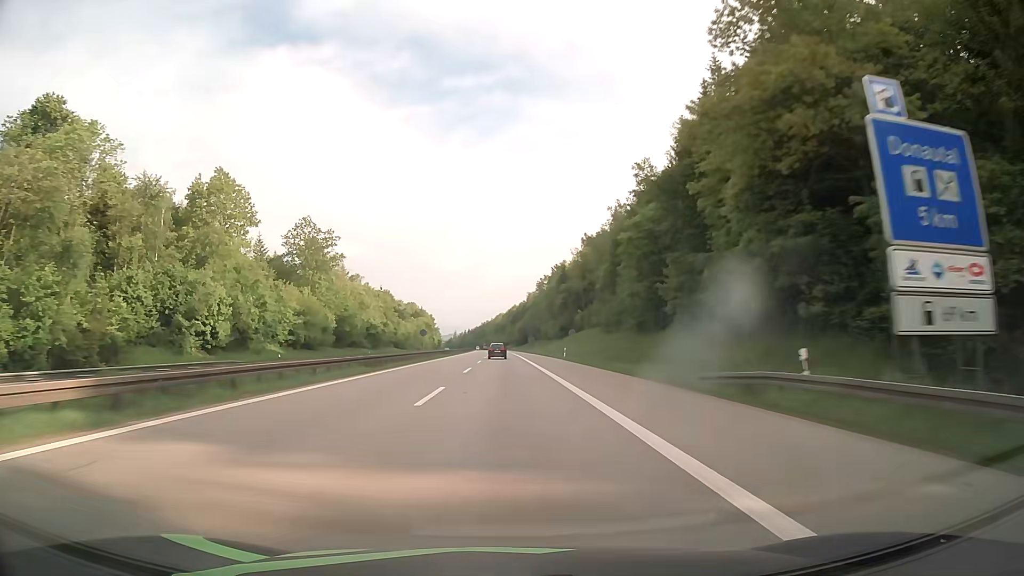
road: motorway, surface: asphalt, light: Day
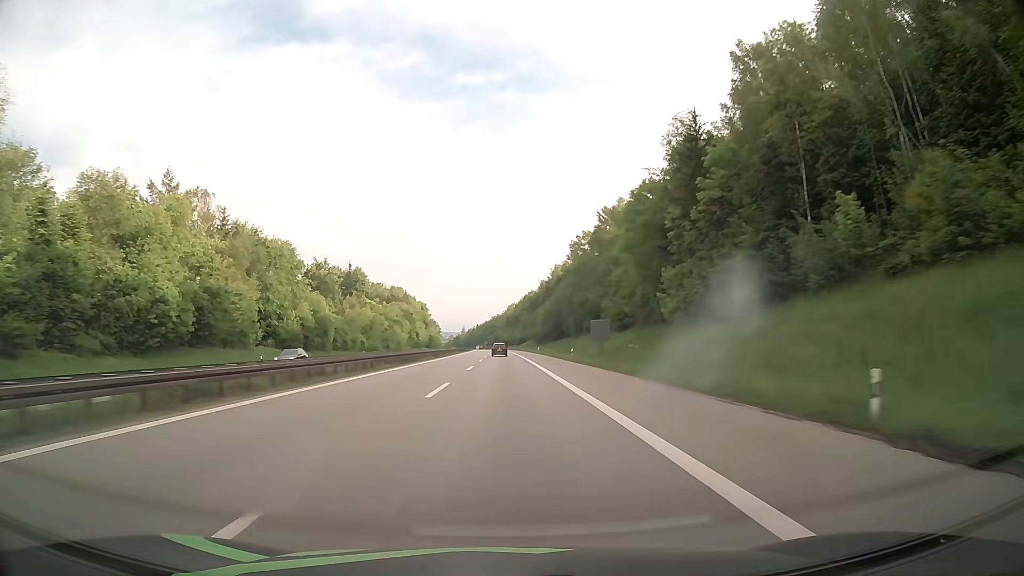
(-0.8, +105.5) m; -1°
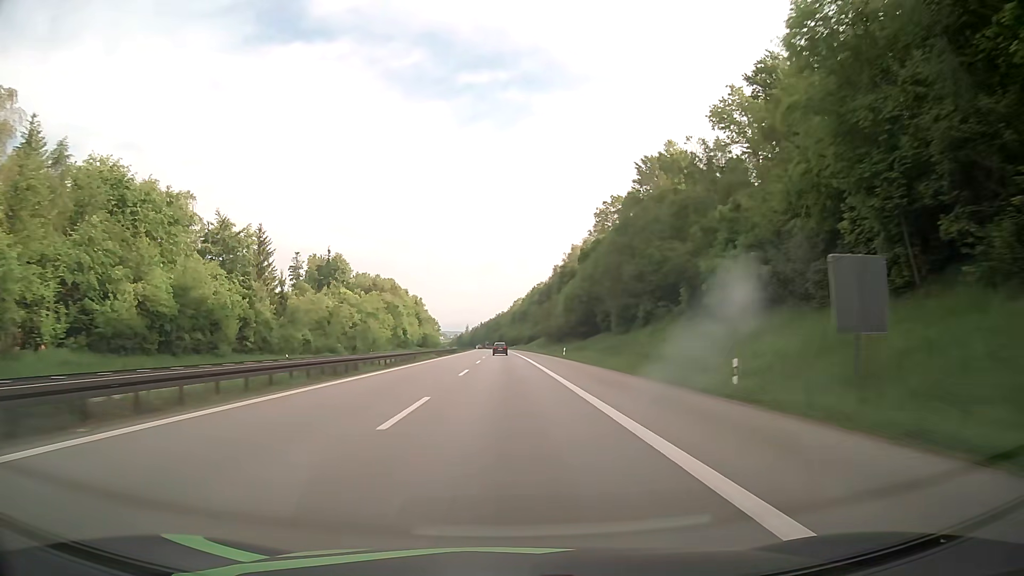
(-0.2, +42.4) m; -1°
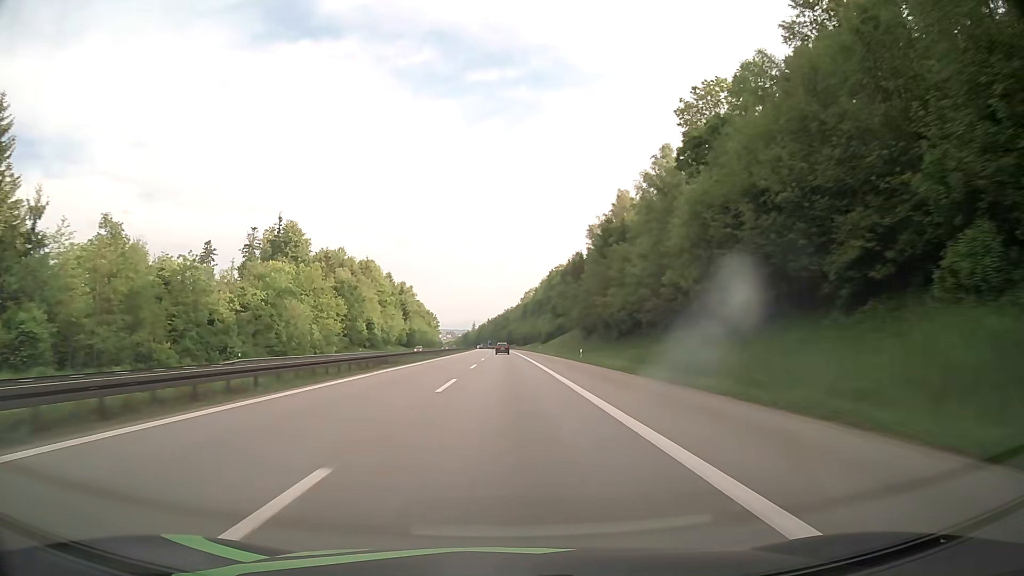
(-0.4, +63.7) m; -1°
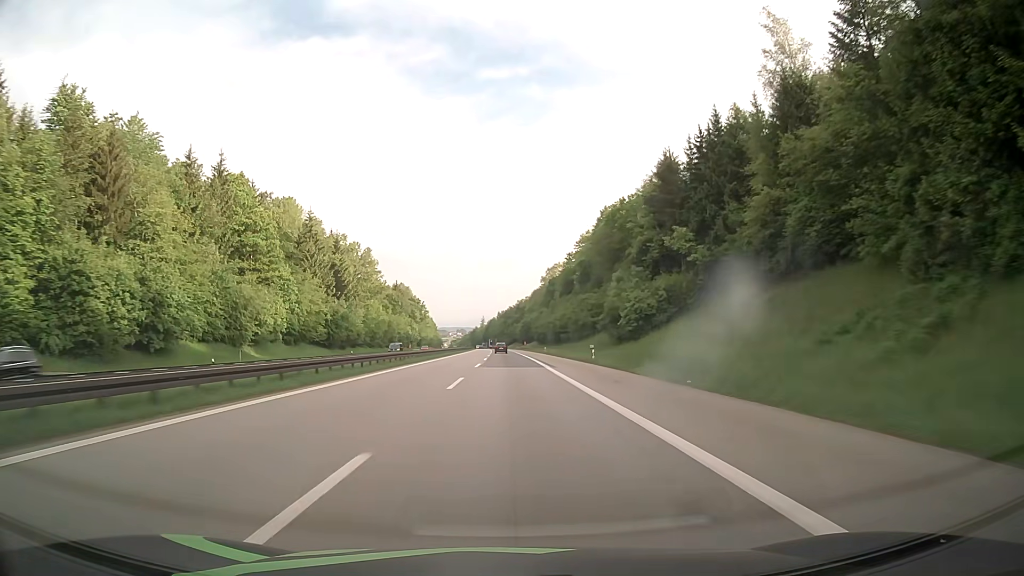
(-1.2, +106.7) m; -1°
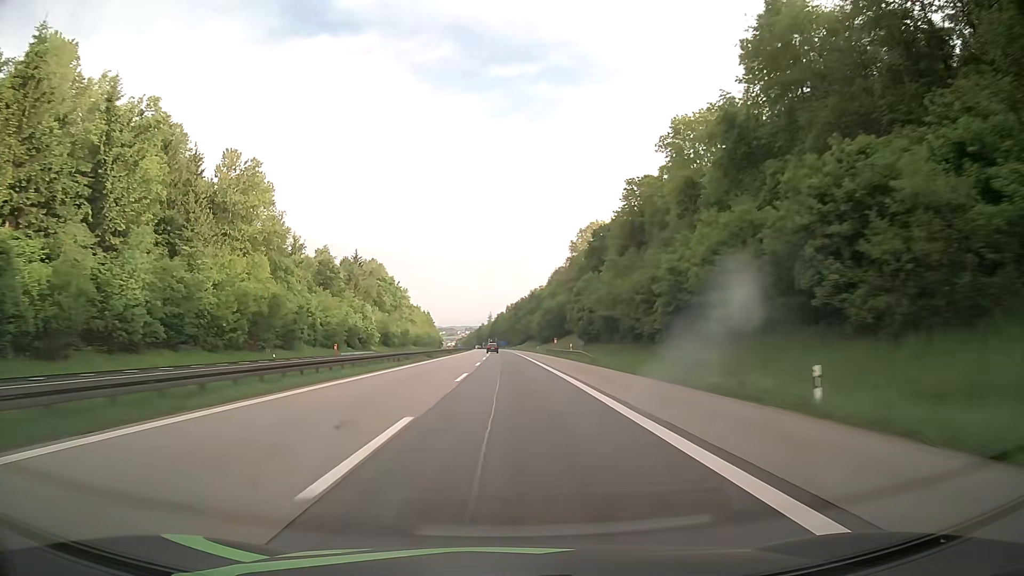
(-0.5, +85.9) m; -1°
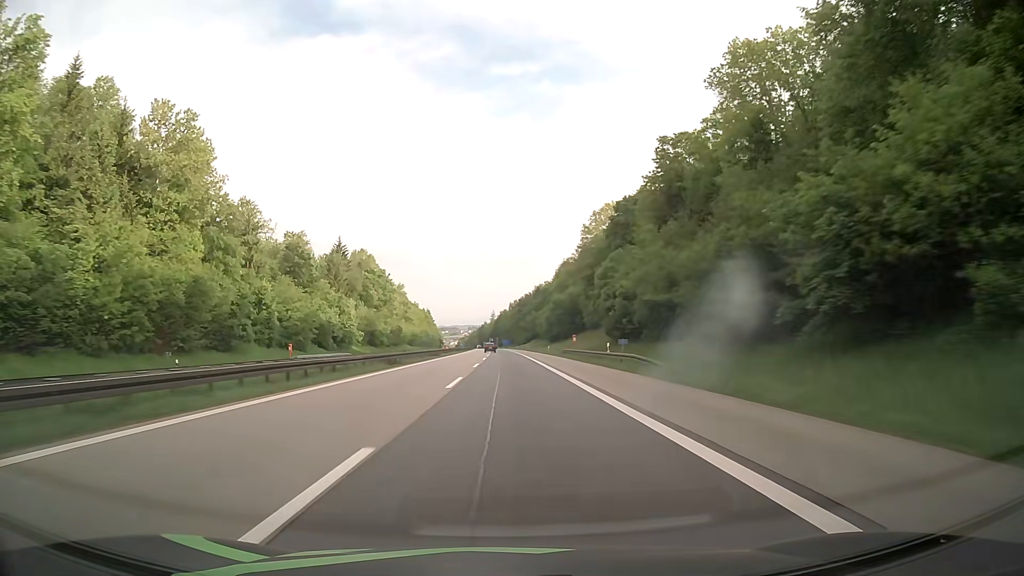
(0.0, +21.5) m; 0°
(0, +10) (0, +20) (0, +30) (0, +40) (0, +50) (0, +60) (-1, +70) (-1, +80) (-1, +90) (-1, +100) m
